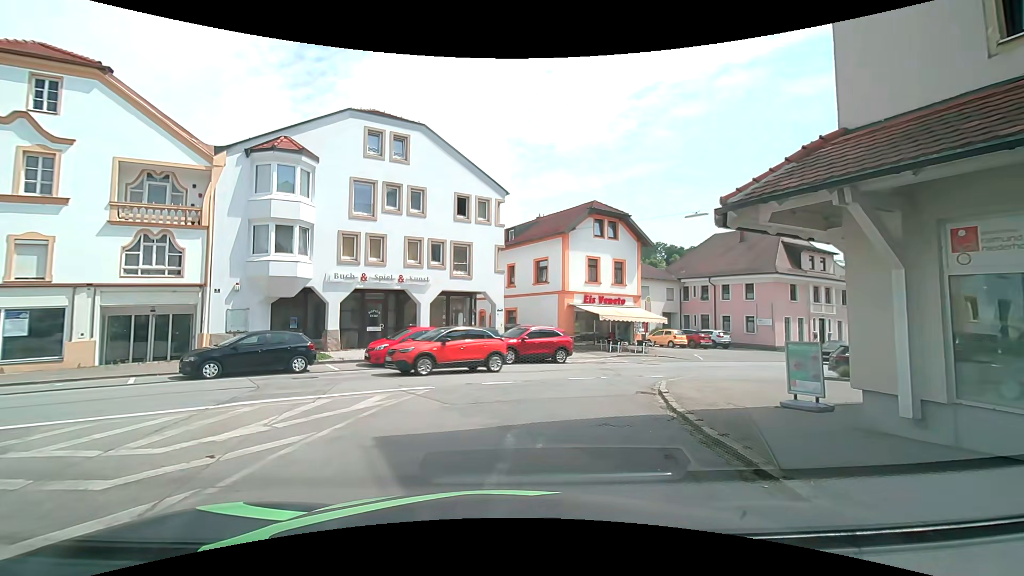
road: residential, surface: asphalt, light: Day
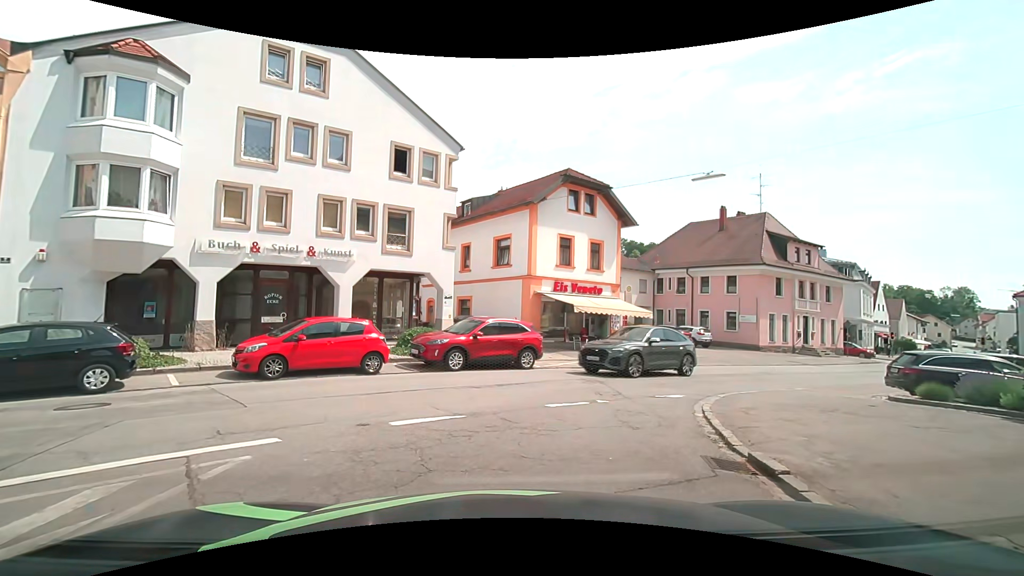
(+0.1, +6.2) m; +3°
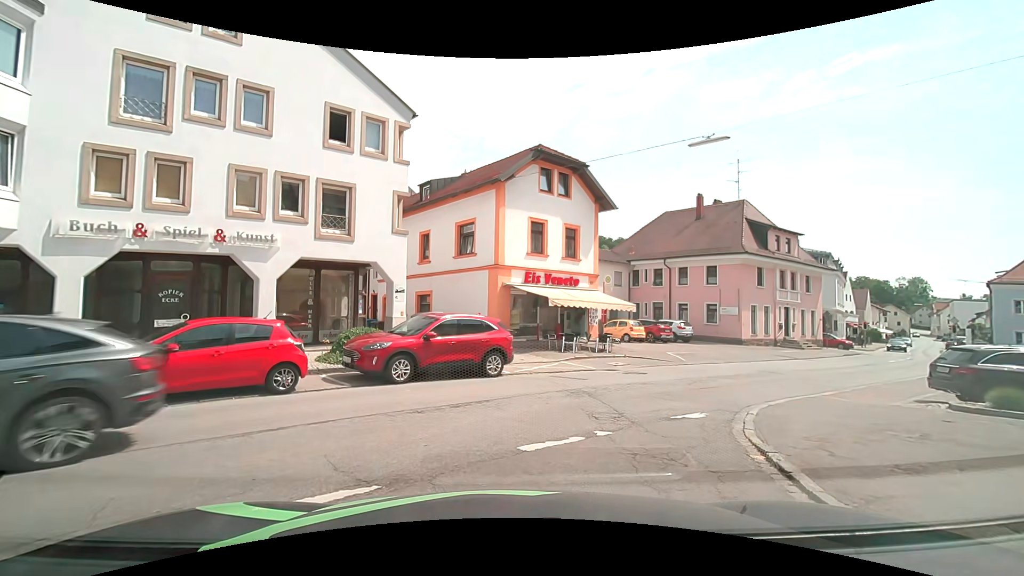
(+0.2, +3.2) m; +5°
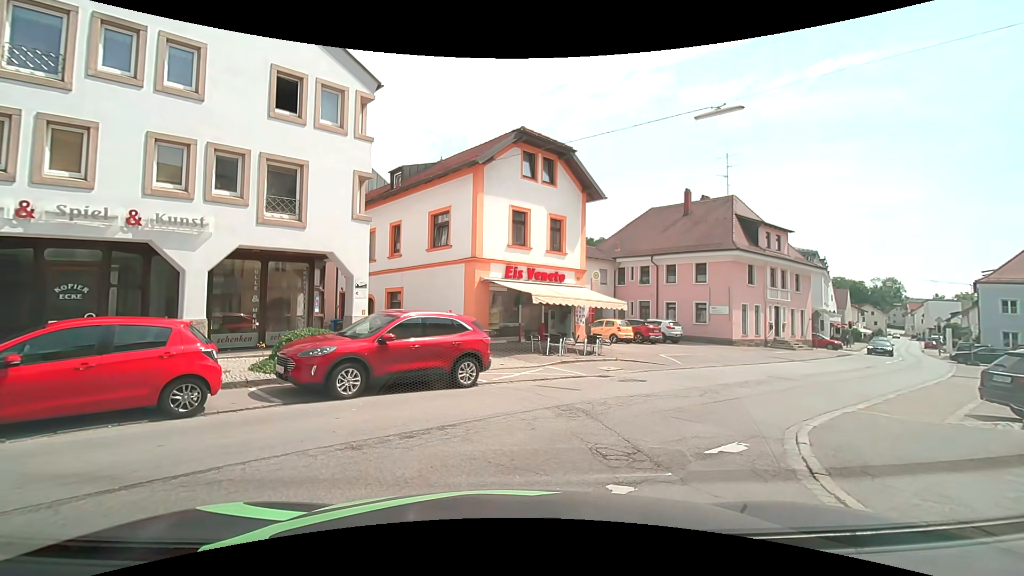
(0.0, +2.3) m; +3°
